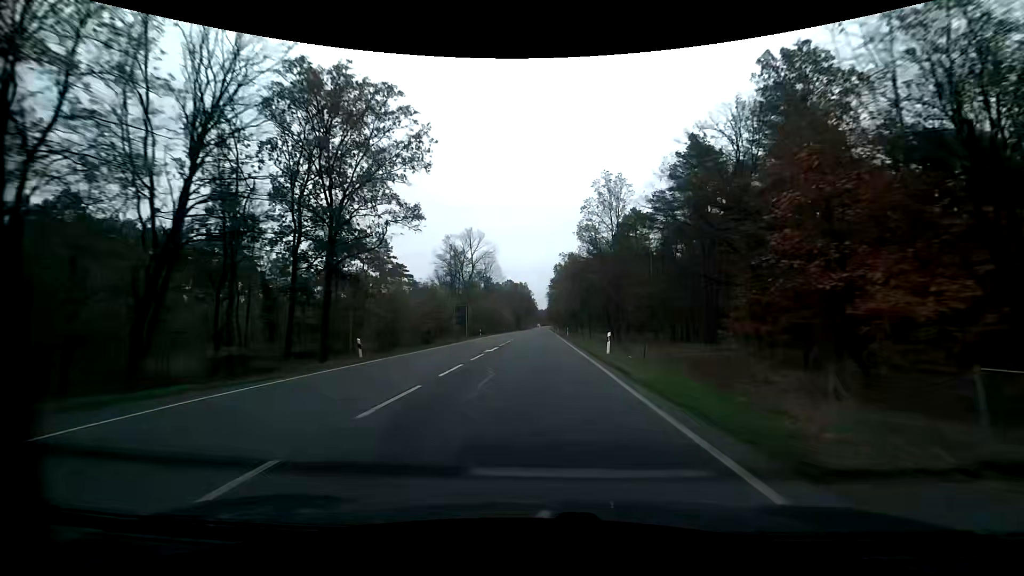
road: primary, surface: asphalt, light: Day
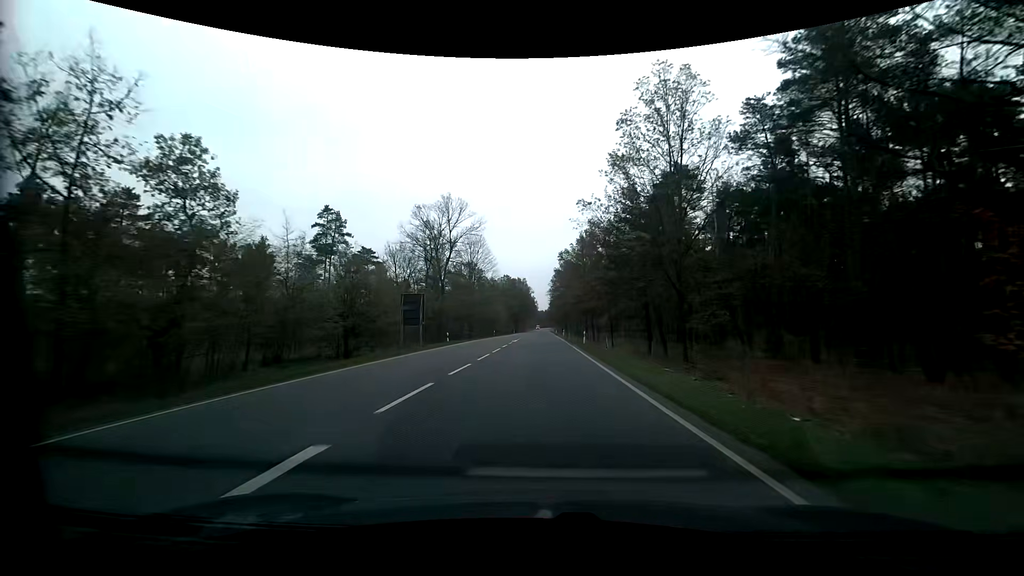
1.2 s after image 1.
(0.0, +24.8) m; 0°
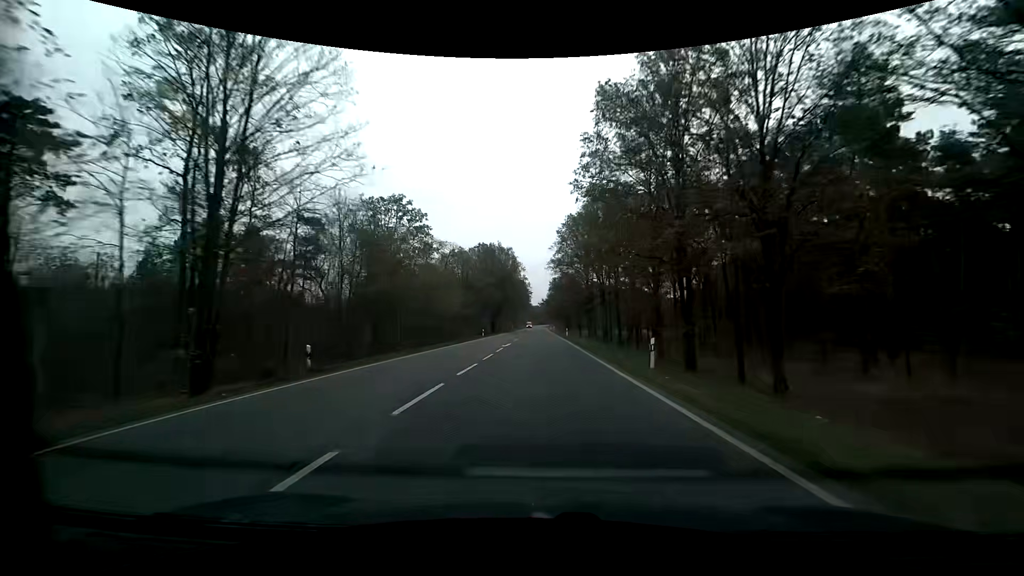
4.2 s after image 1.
(+0.1, +67.6) m; +1°
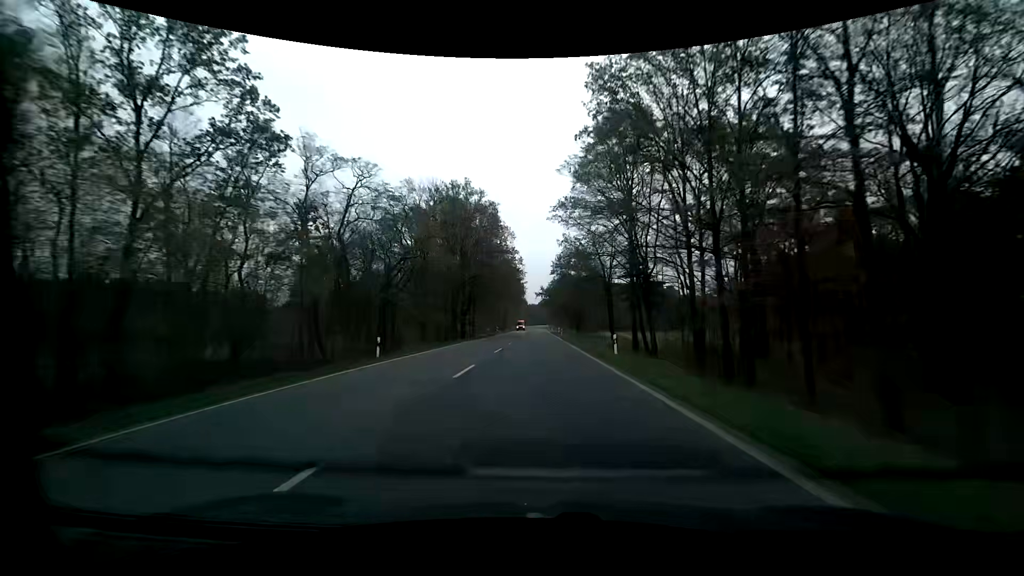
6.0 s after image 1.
(0.0, +43.9) m; 0°
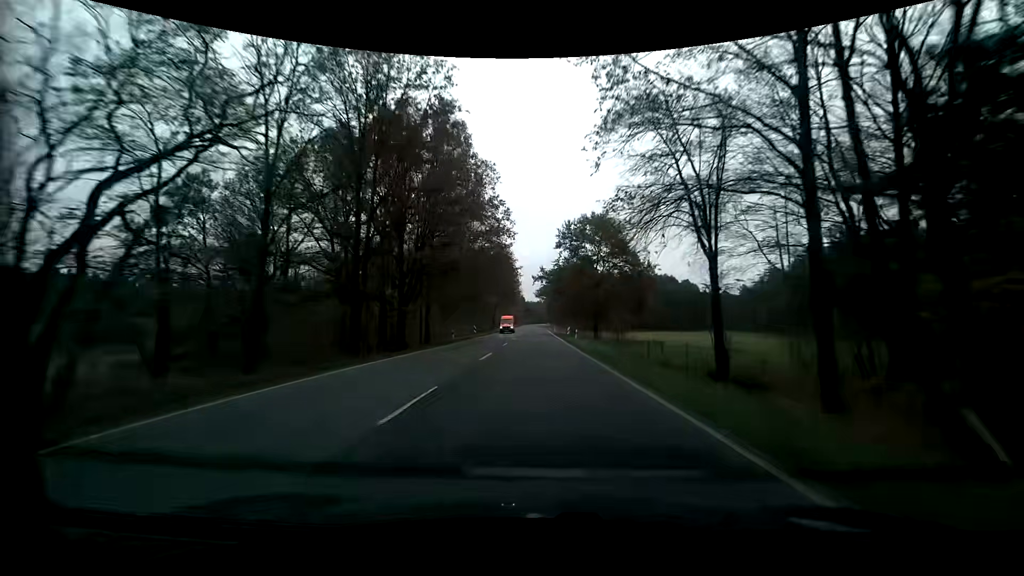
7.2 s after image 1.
(+0.1, +30.1) m; 0°
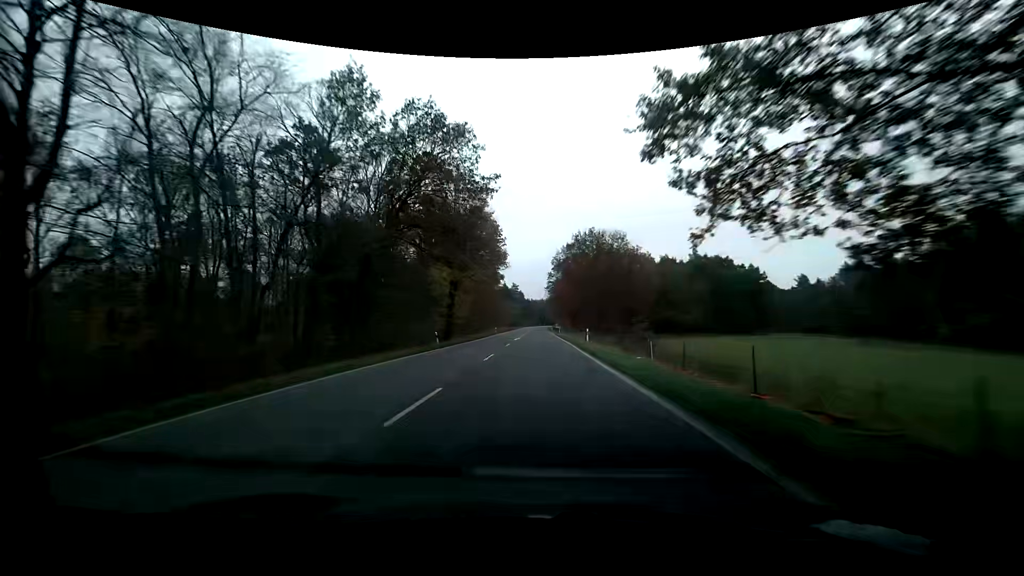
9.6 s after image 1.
(-0.1, +60.2) m; 0°
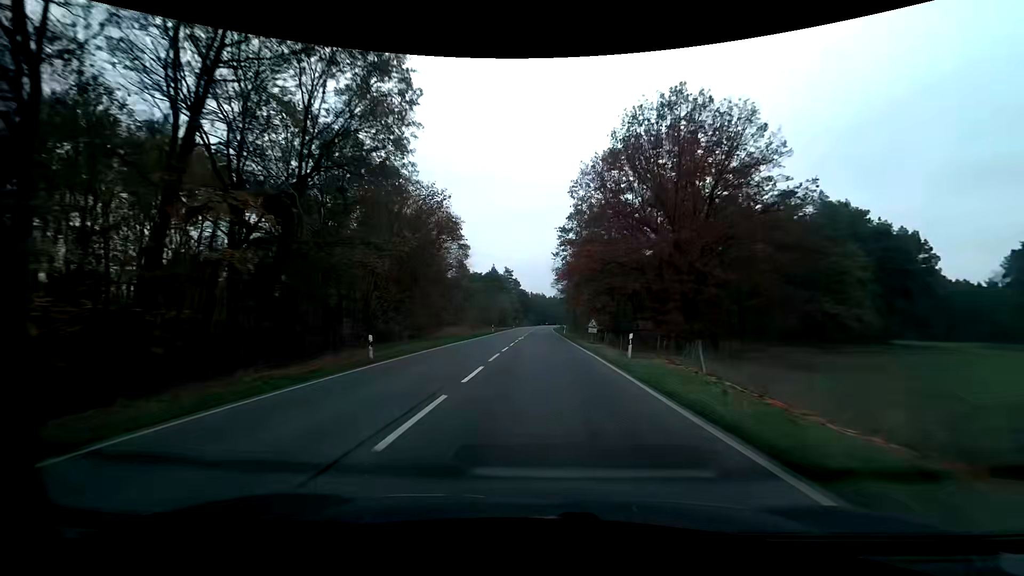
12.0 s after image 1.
(+0.2, +61.4) m; 0°
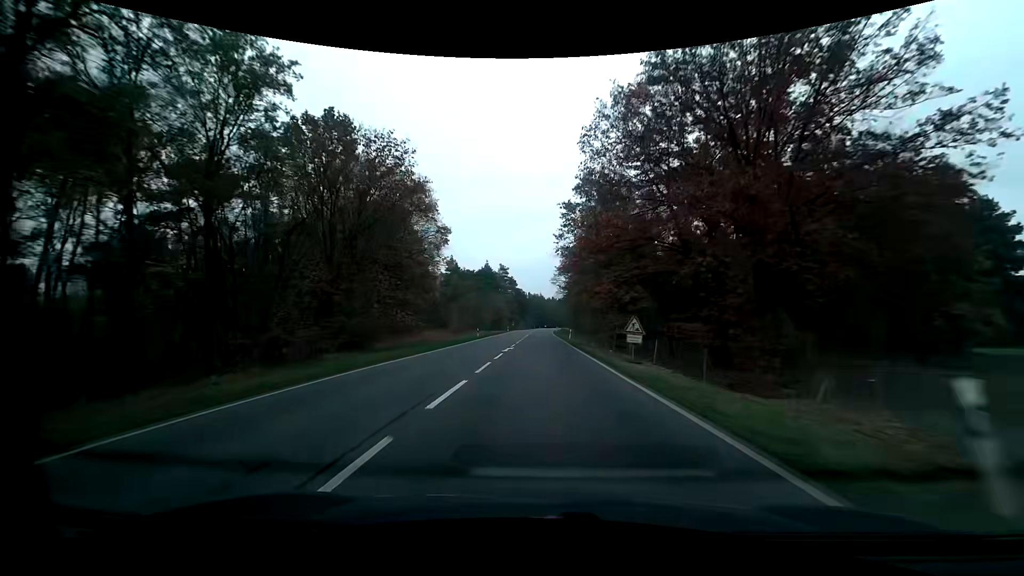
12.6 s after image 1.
(0.0, +15.5) m; 0°
(0, +10) (0, +20) (0, +30) (0, +40) (0, +50) (0, +60) (0, +70) (0, +80) (0, +90) (0, +100) m
